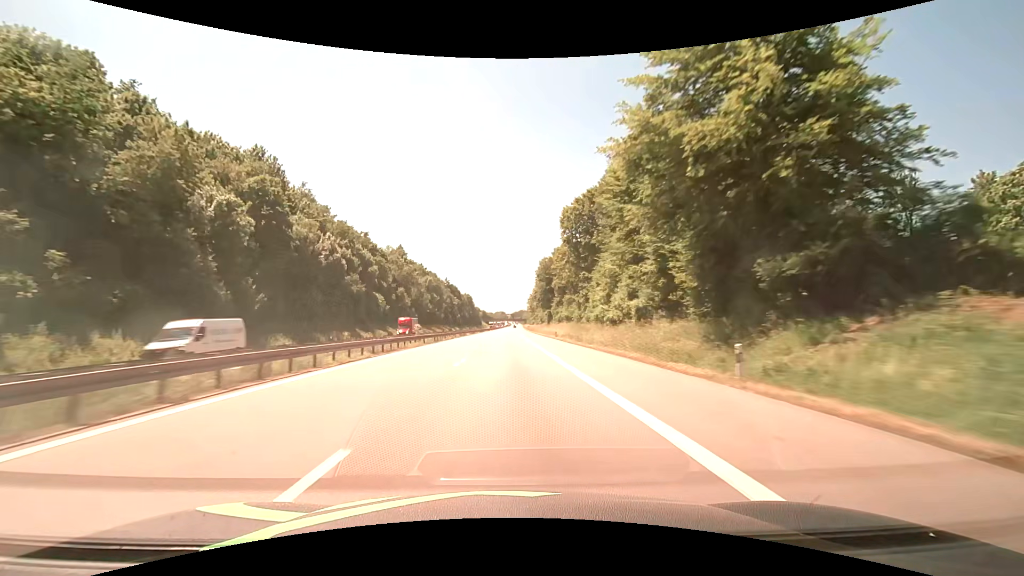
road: motorway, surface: asphalt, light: Day
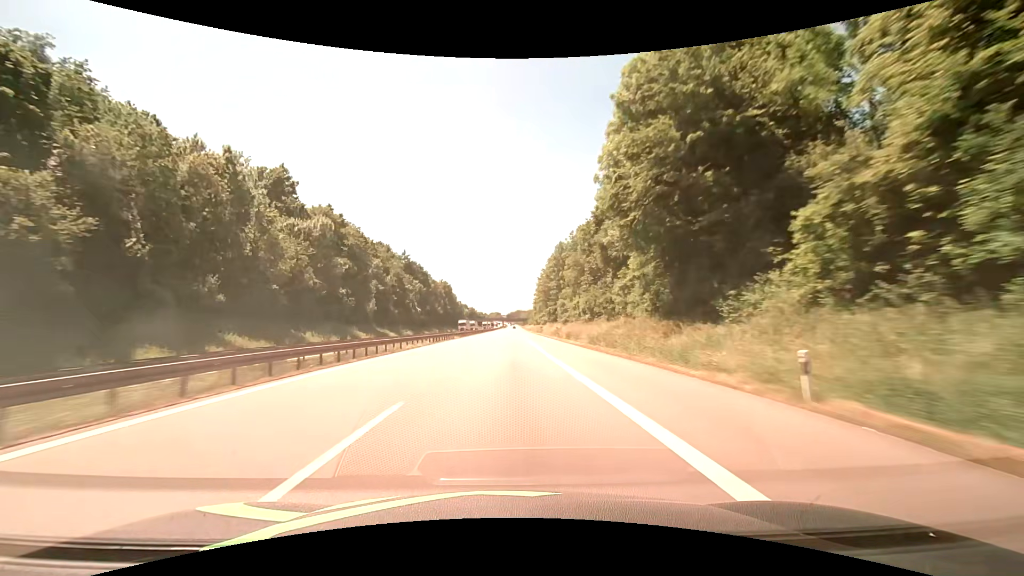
(+0.5, +103.0) m; +1°
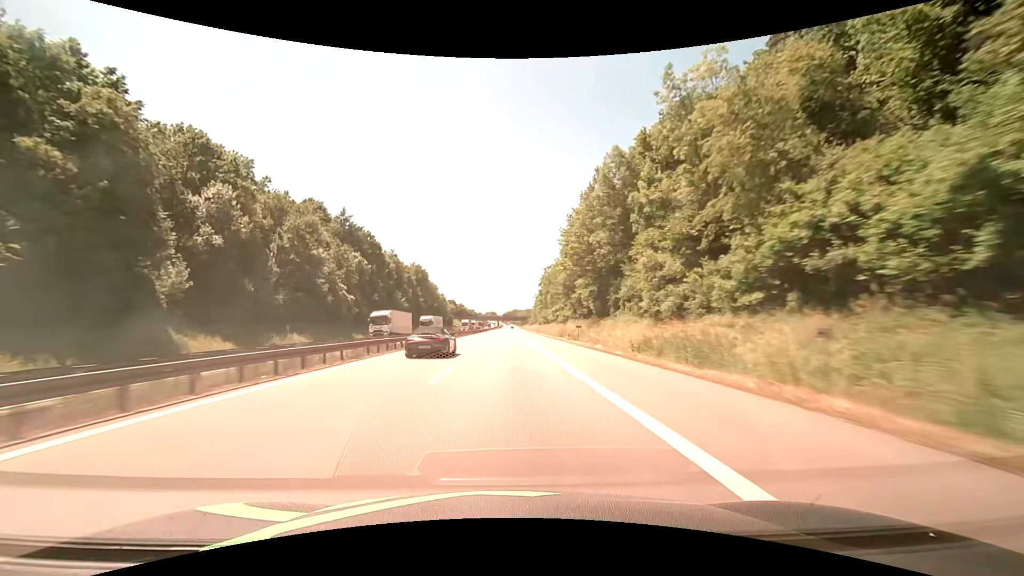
(+0.2, +61.8) m; 0°
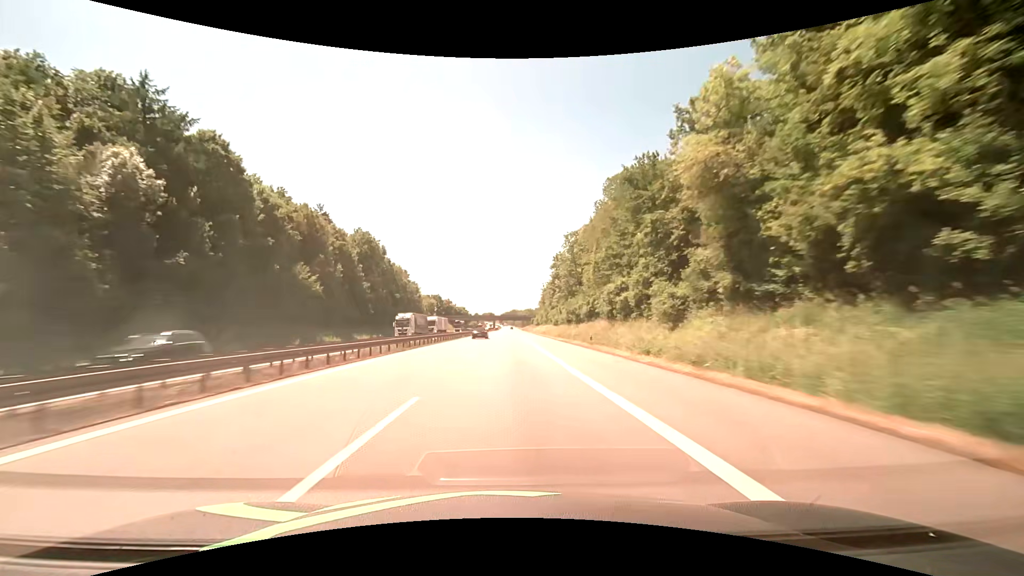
(+0.2, +61.8) m; 0°
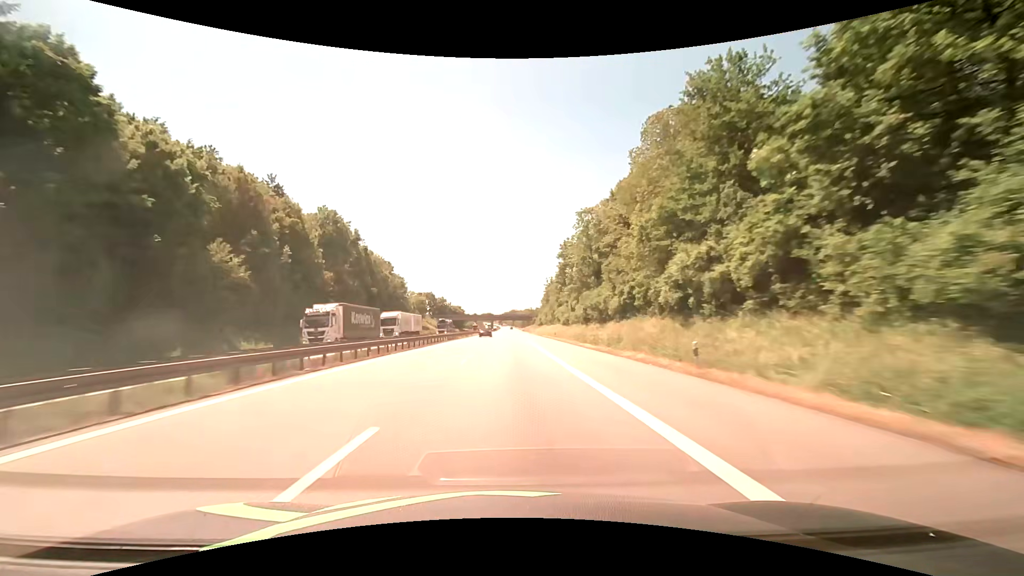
(0.0, +20.6) m; 0°
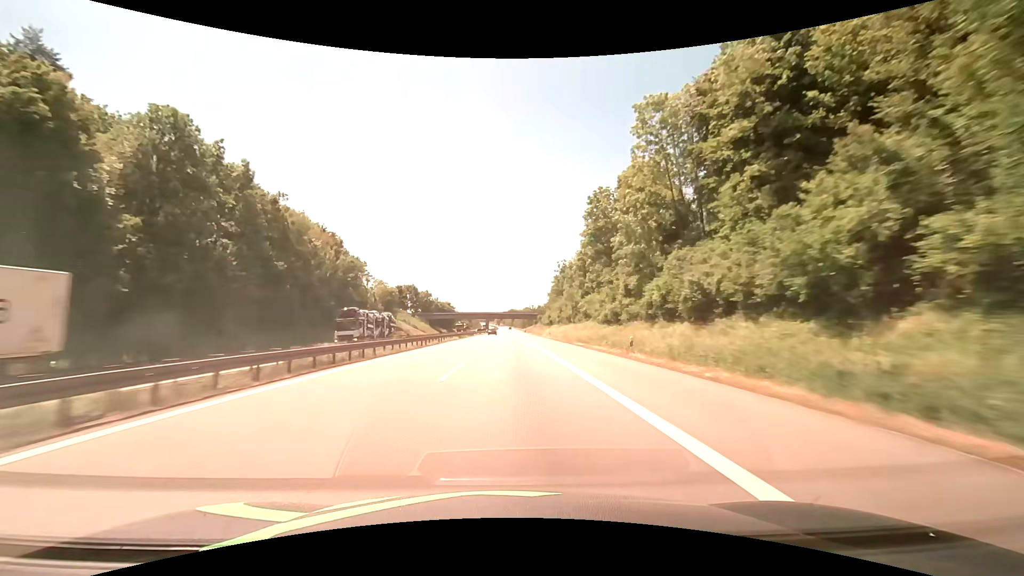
(+0.1, +41.2) m; 0°
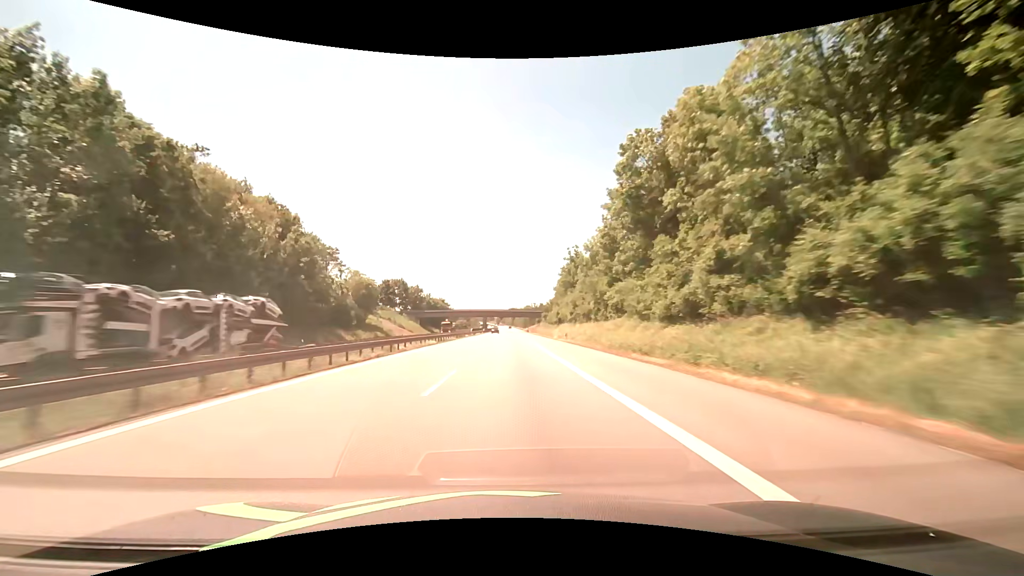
(0.0, +20.6) m; 0°
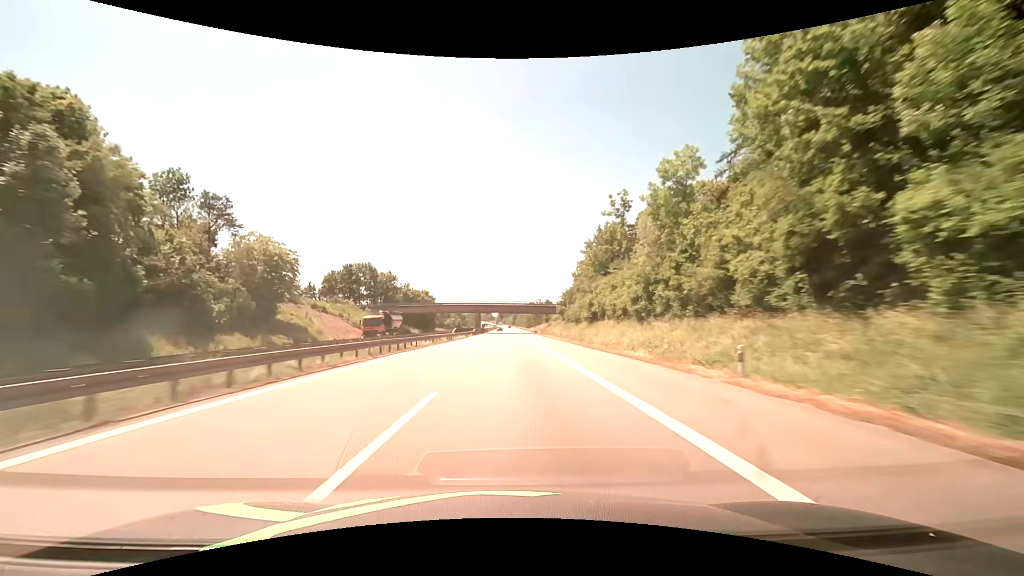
(0.0, +41.2) m; 0°
(0, +10) (0, +20) (0, +30) (0, +40) (0, +50) (0, +60) (+1, +70) (+1, +80) (+1, +90) (+1, +100) m
